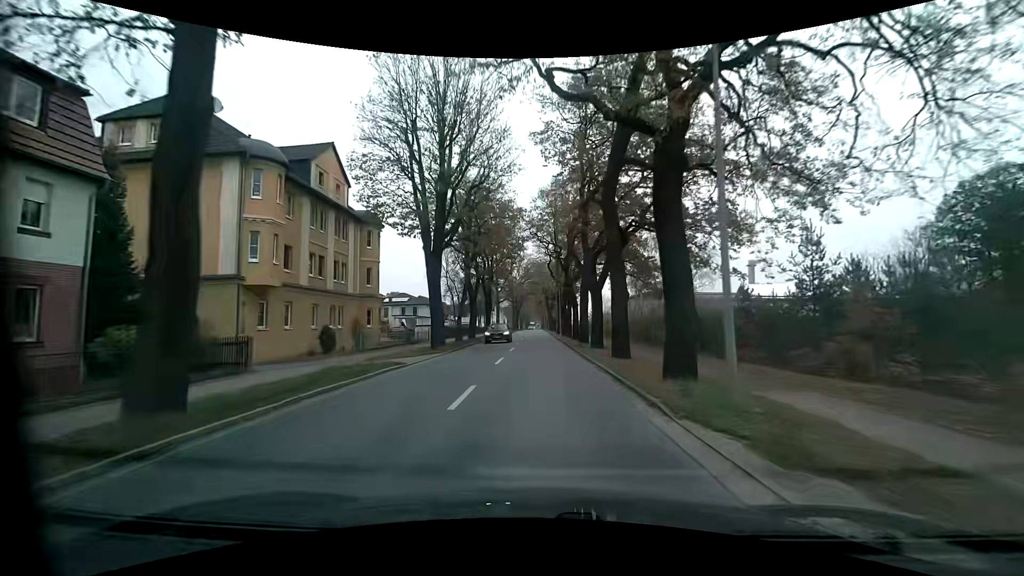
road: primary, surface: asphalt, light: Day
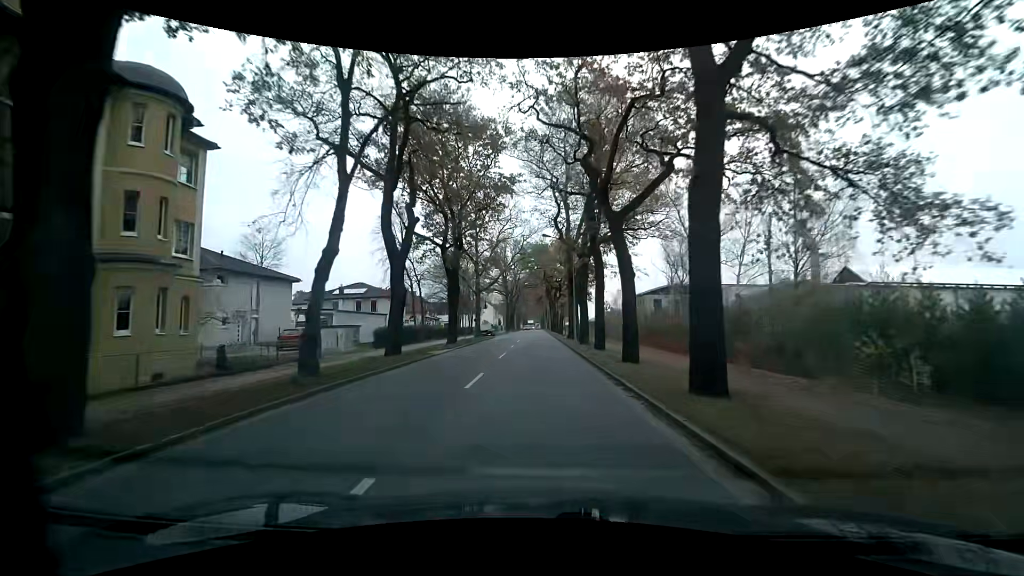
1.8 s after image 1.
(0.0, +24.6) m; 0°
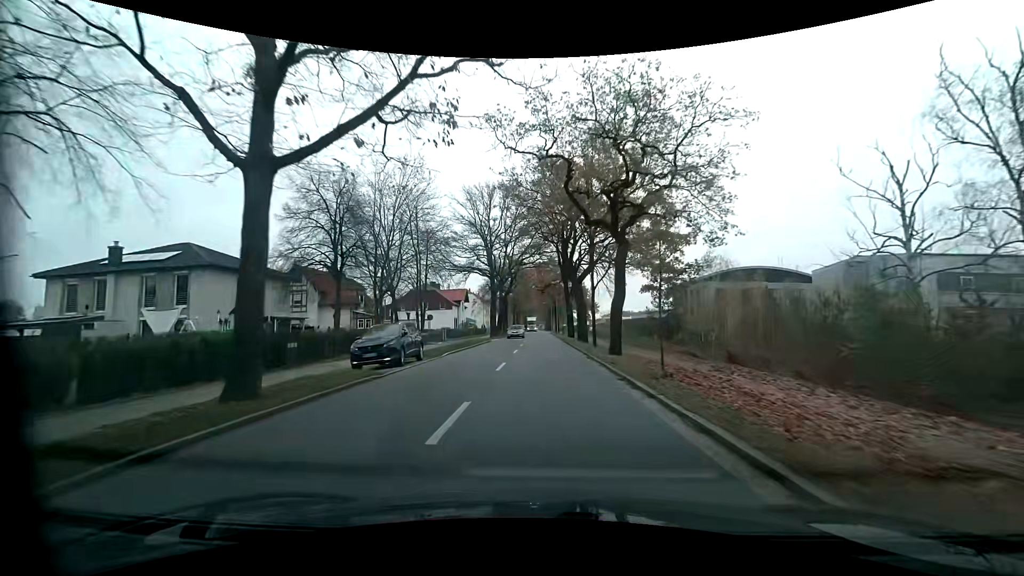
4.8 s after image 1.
(-0.1, +40.9) m; 0°
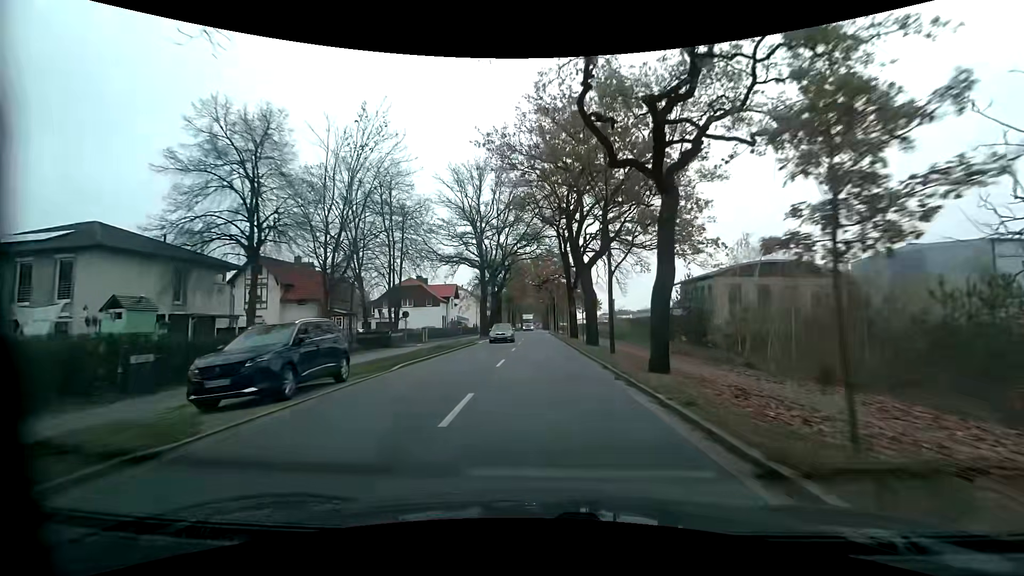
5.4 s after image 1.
(0.0, +8.1) m; 0°
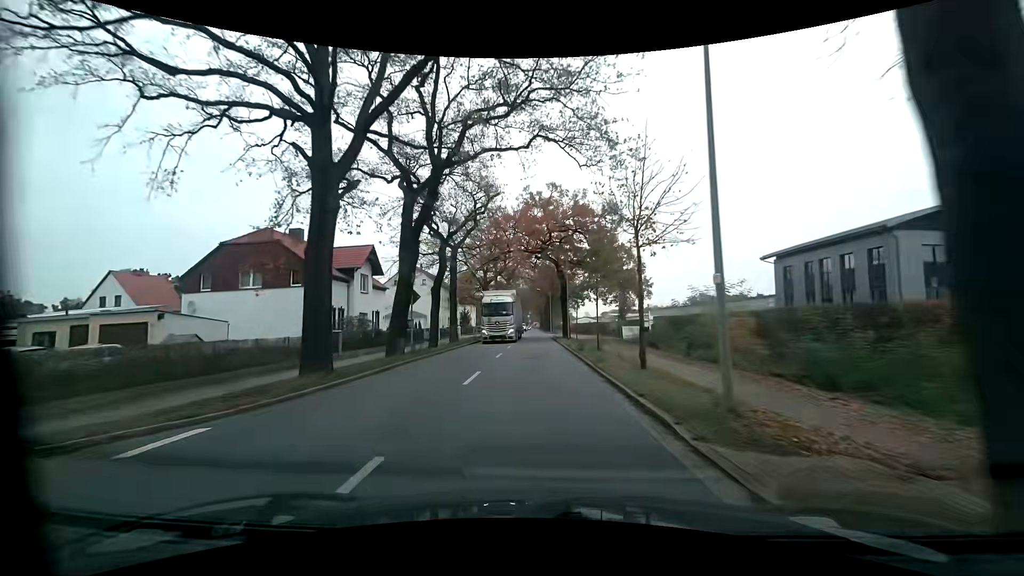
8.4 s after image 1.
(+0.5, +40.6) m; +1°
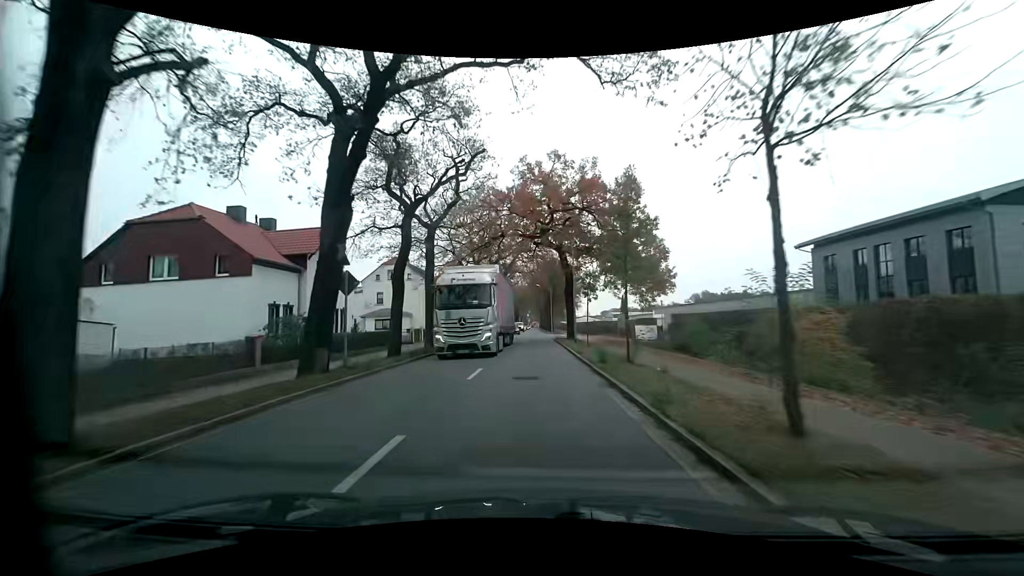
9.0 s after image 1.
(0.0, +8.1) m; 0°
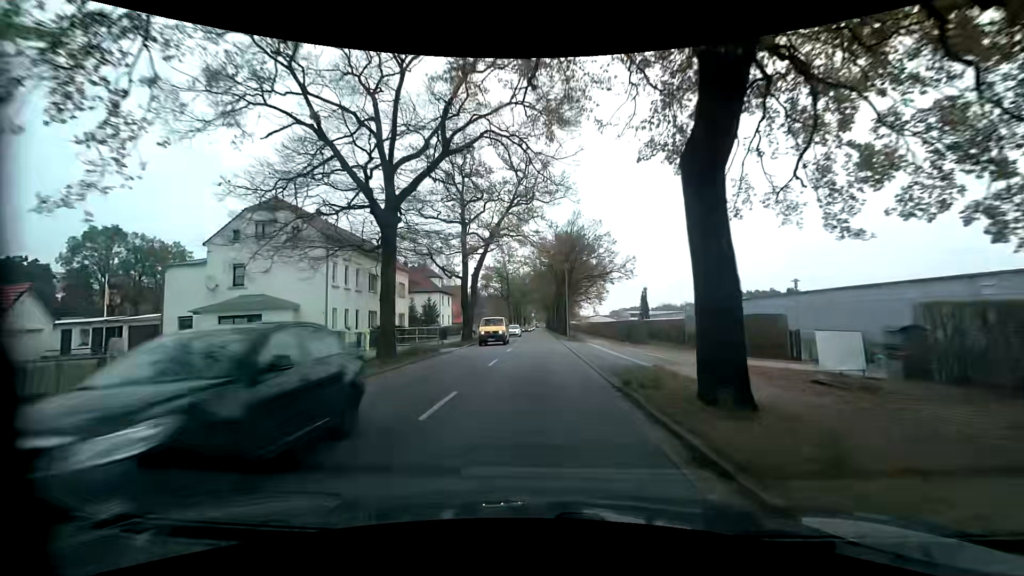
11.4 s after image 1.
(-0.1, +32.2) m; -1°
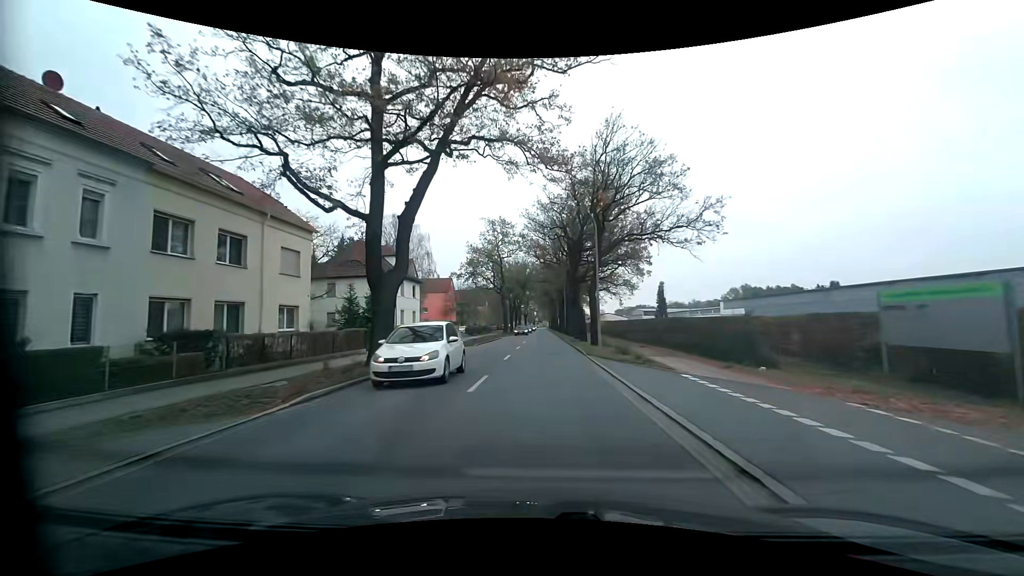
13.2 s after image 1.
(+0.1, +24.2) m; 0°
(0, +10) (0, +20) (0, +30) (0, +40) (0, +50) (0, +60) (0, +70) (0, +80) (0, +90) (0, +100) m
